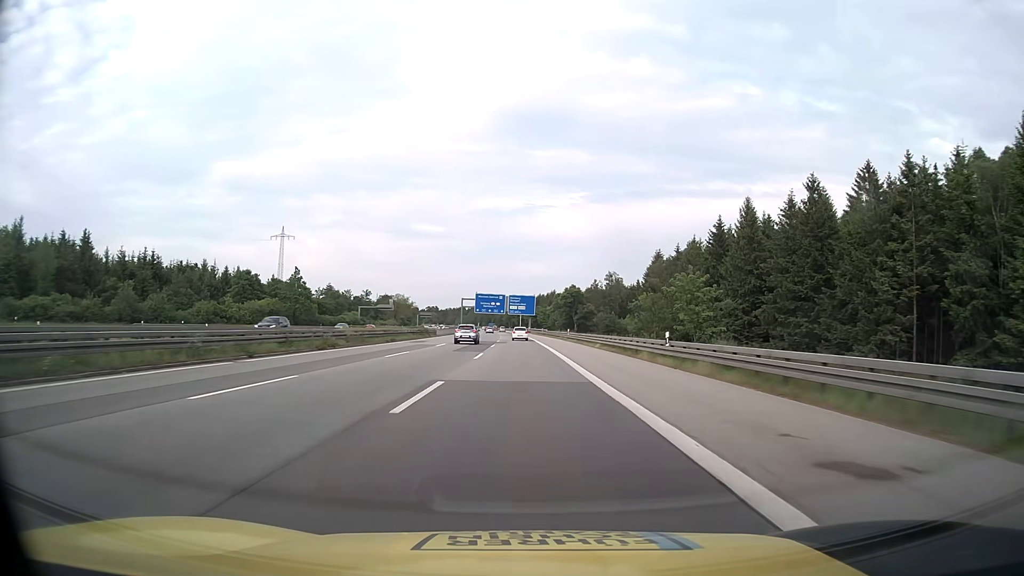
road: motorway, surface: asphalt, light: Day
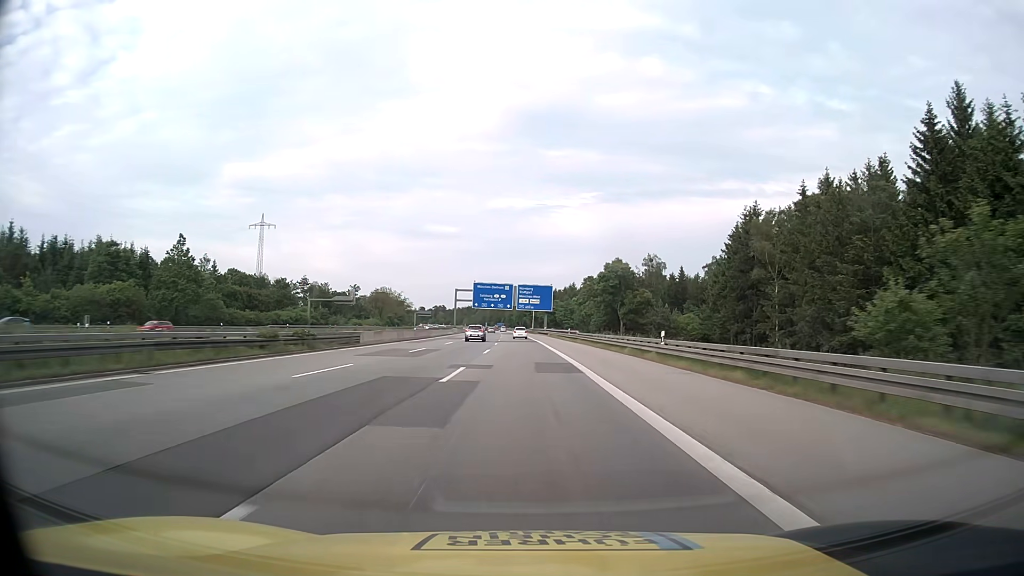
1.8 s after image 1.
(-0.3, +48.6) m; -1°
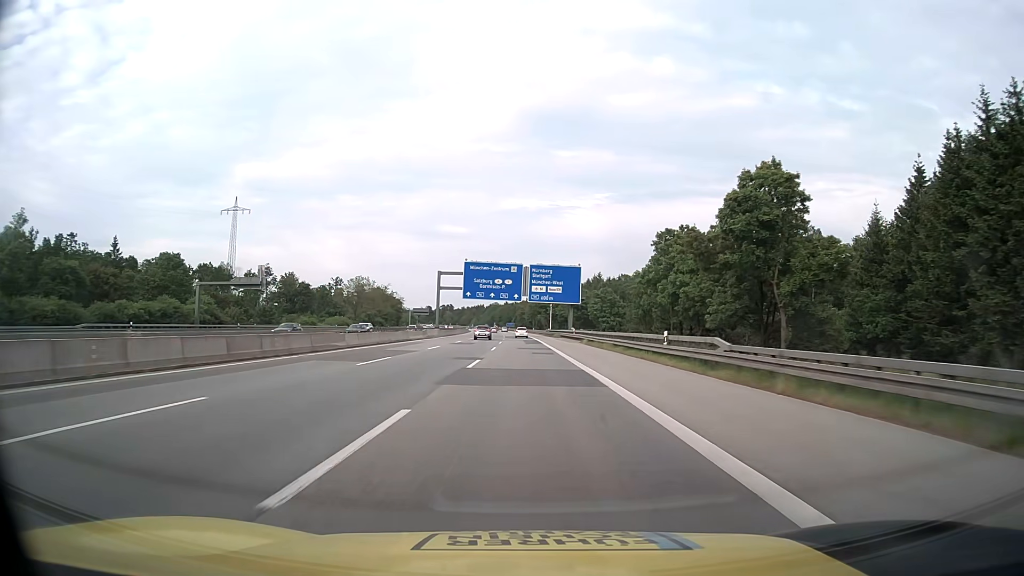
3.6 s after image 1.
(-0.5, +47.9) m; -1°
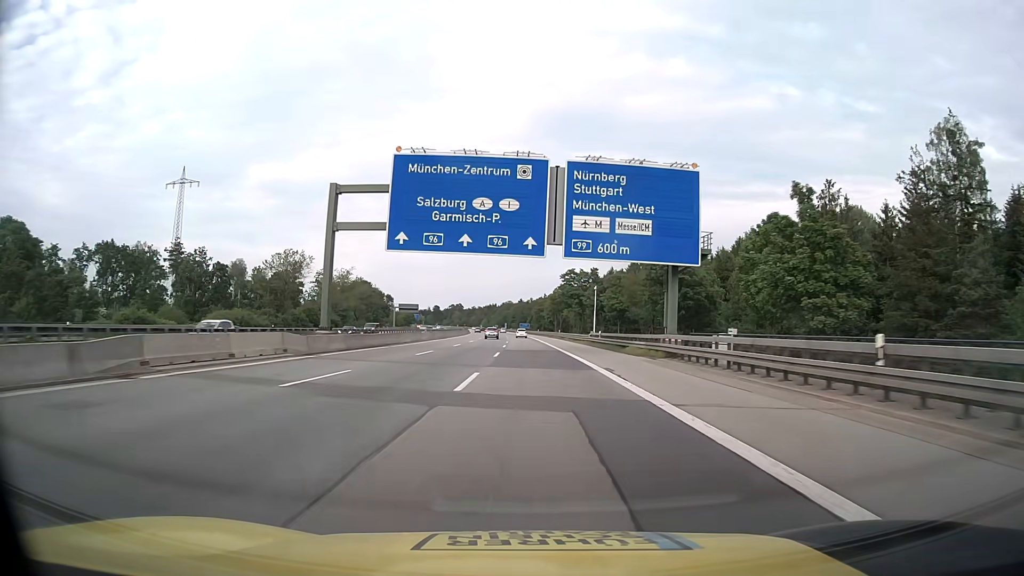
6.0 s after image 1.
(-0.9, +63.5) m; -1°
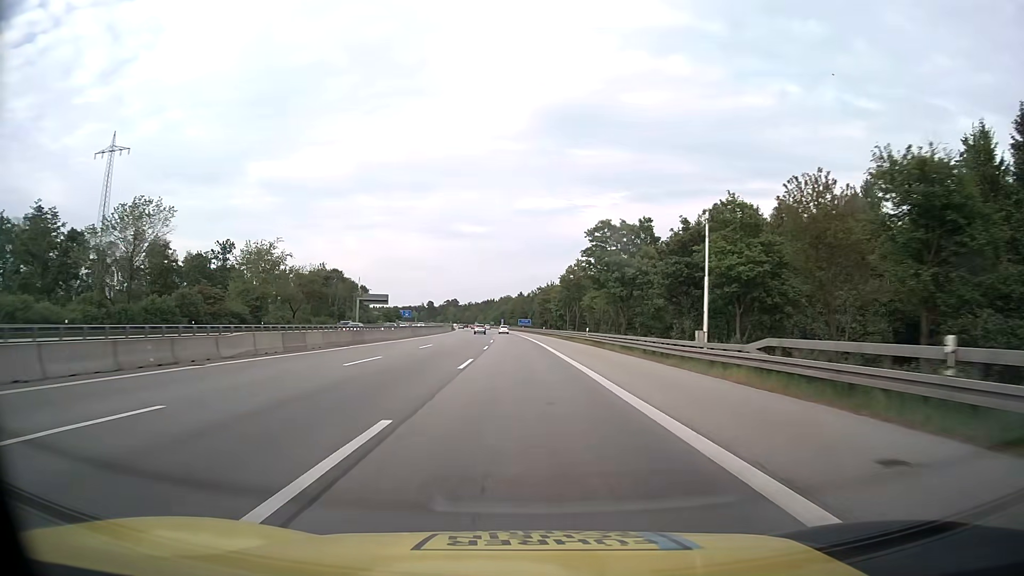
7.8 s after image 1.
(+0.2, +47.7) m; 0°
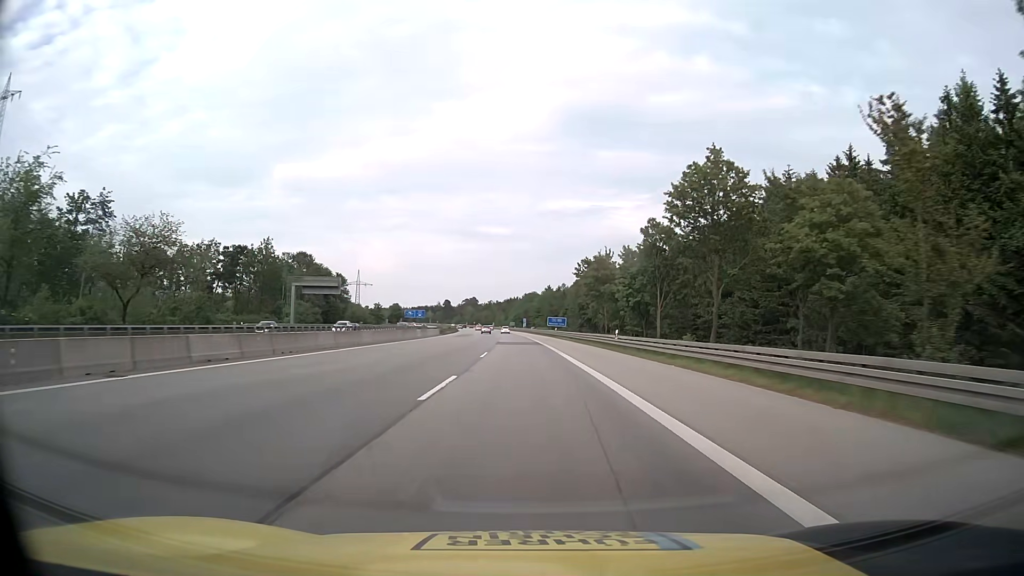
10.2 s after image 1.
(-1.6, +63.4) m; -2°
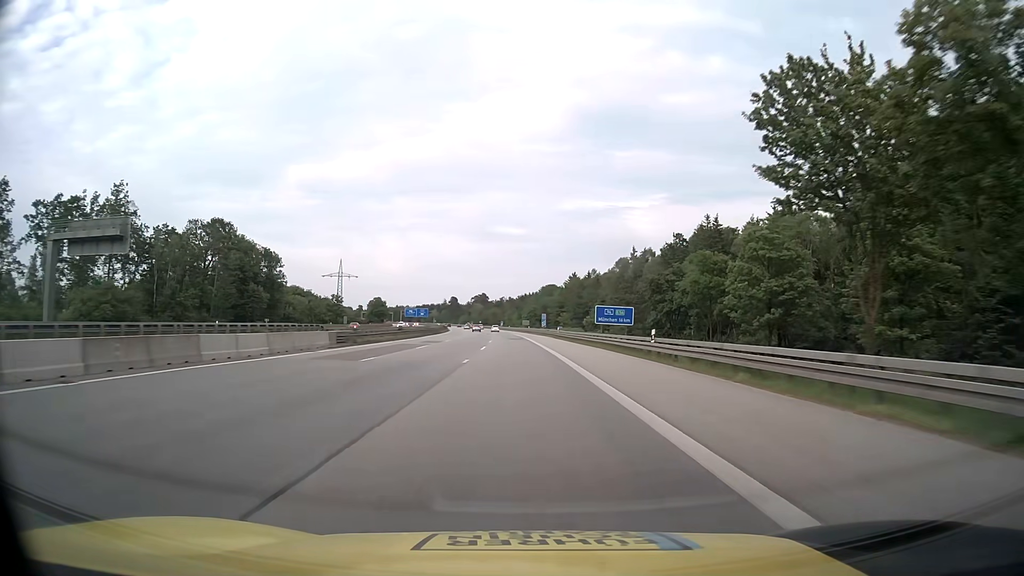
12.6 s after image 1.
(-0.8, +63.3) m; -1°
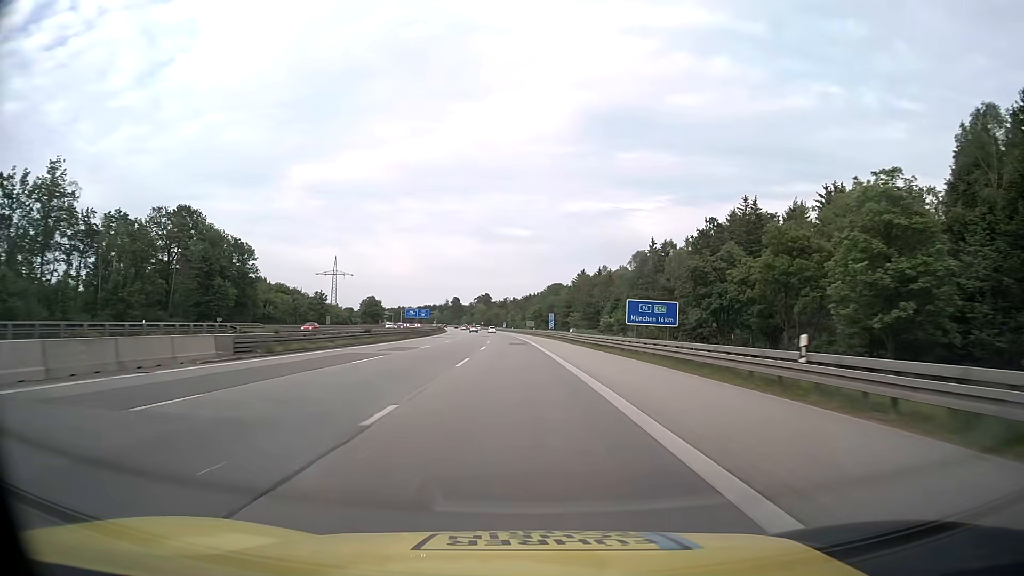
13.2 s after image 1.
(0.0, +15.8) m; 0°
(0, +10) (0, +20) (0, +30) (0, +40) (-1, +50) (-1, +60) (-2, +70) (-2, +80) (-3, +90) (-3, +100) m
